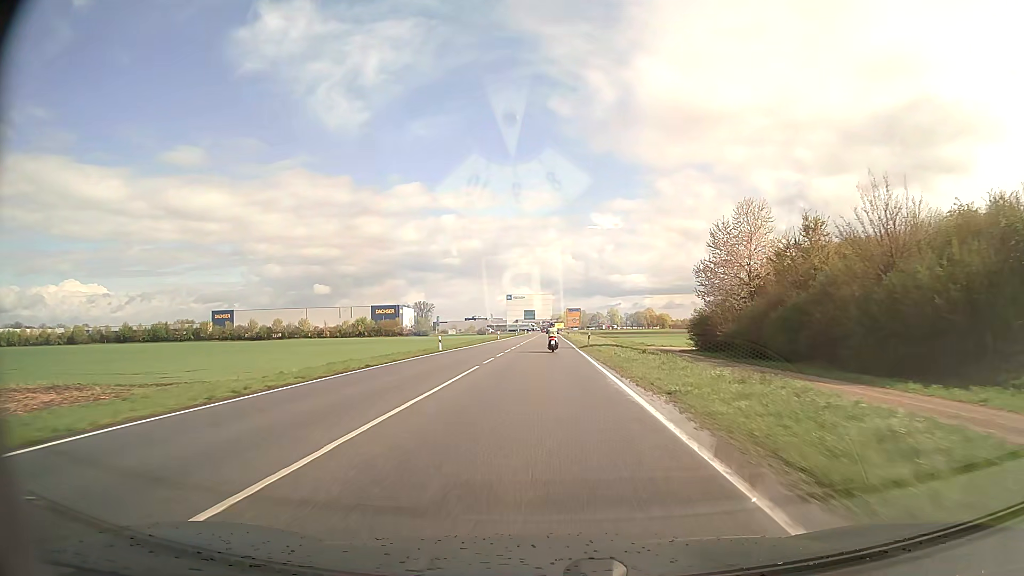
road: secondary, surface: asphalt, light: Day
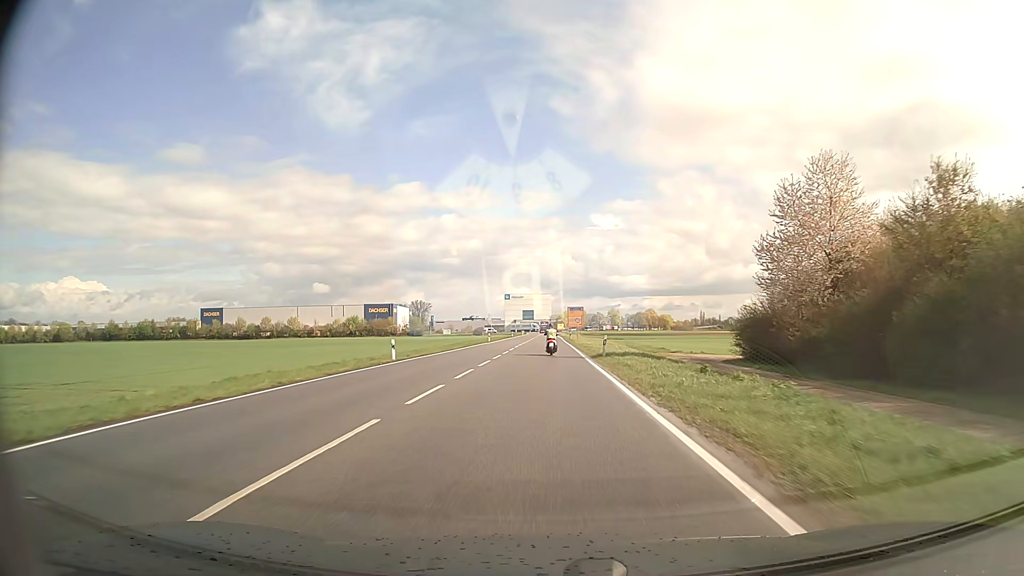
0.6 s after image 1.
(0.0, +13.3) m; 0°
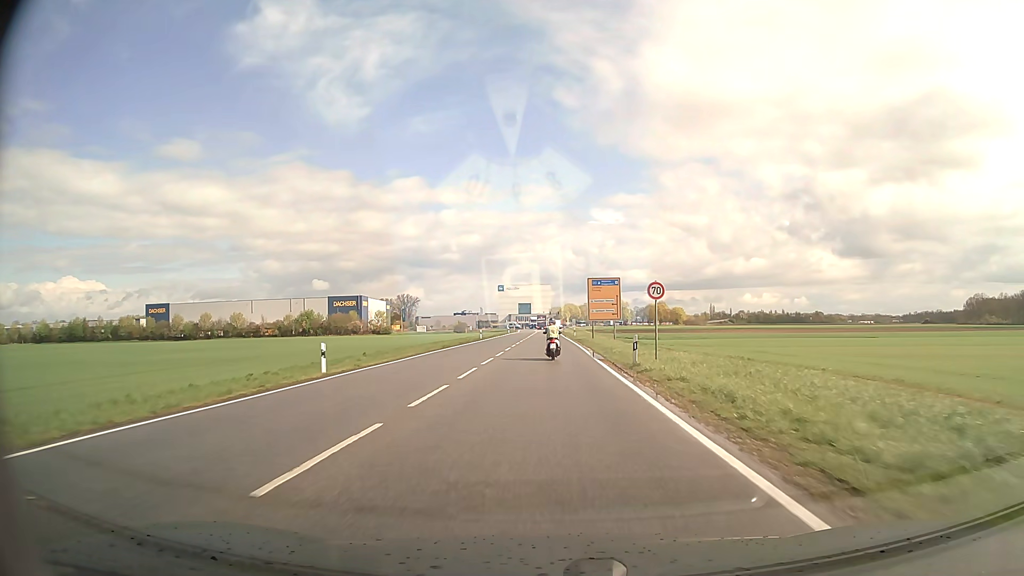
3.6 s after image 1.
(0.0, +60.2) m; 0°
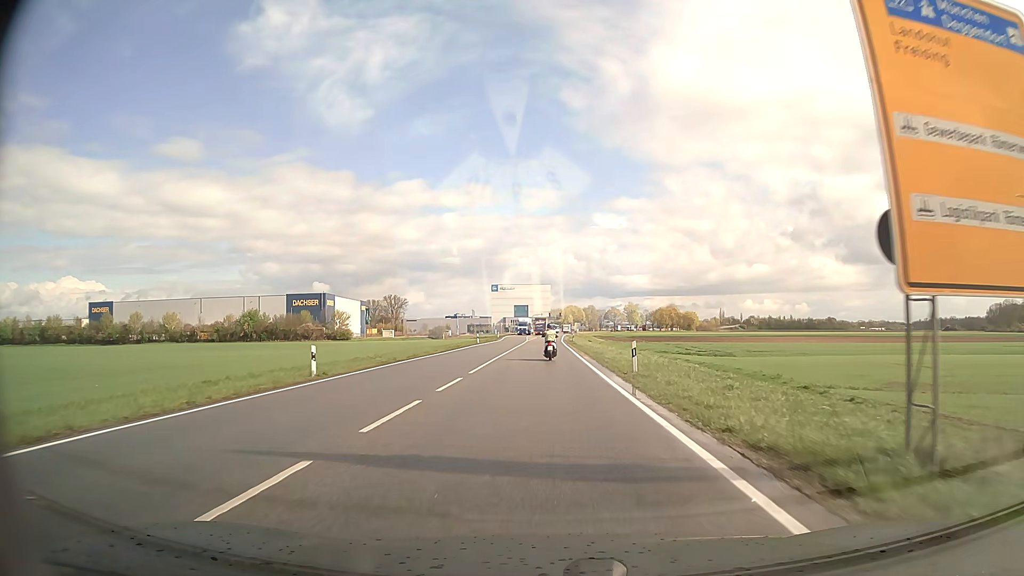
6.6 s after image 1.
(+0.1, +50.4) m; 0°
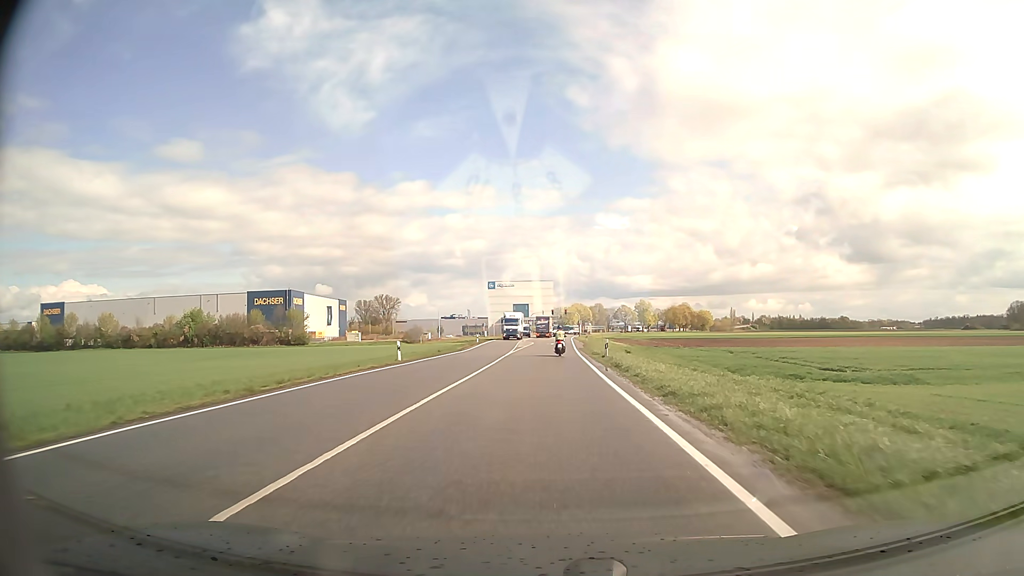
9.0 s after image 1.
(-0.2, +38.0) m; 0°
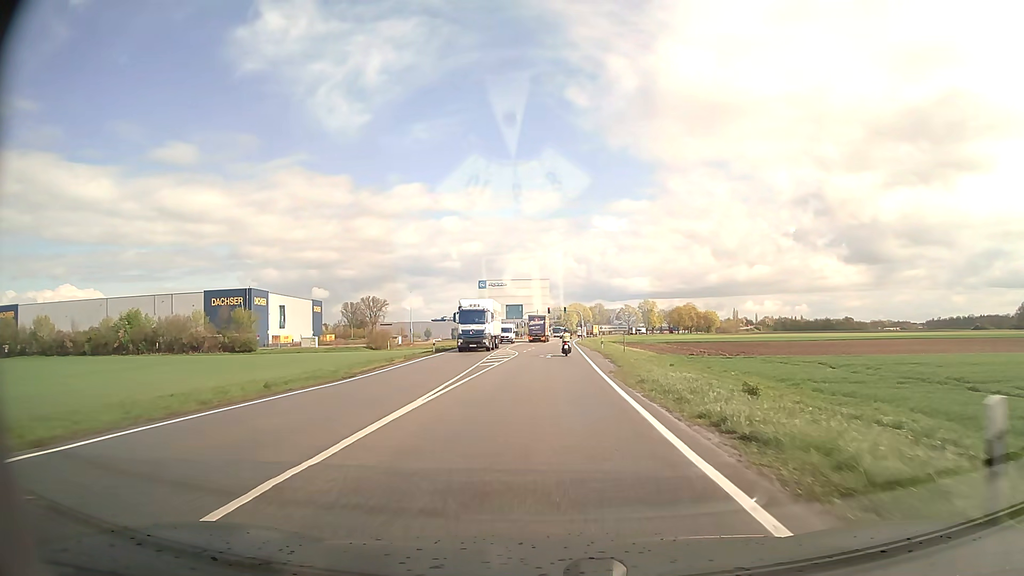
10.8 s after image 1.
(+0.1, +28.5) m; 0°
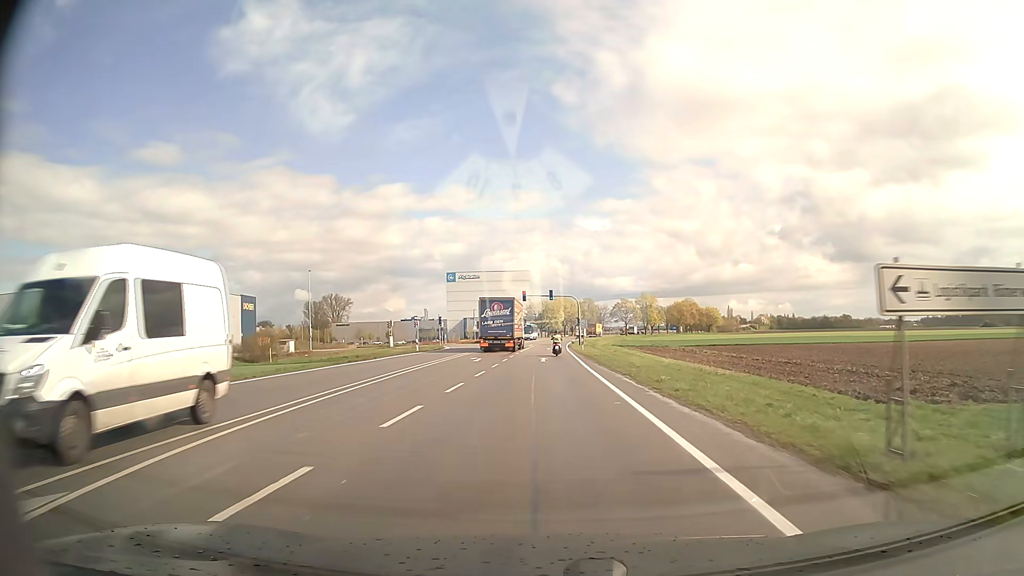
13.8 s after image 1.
(+0.7, +49.8) m; +2°
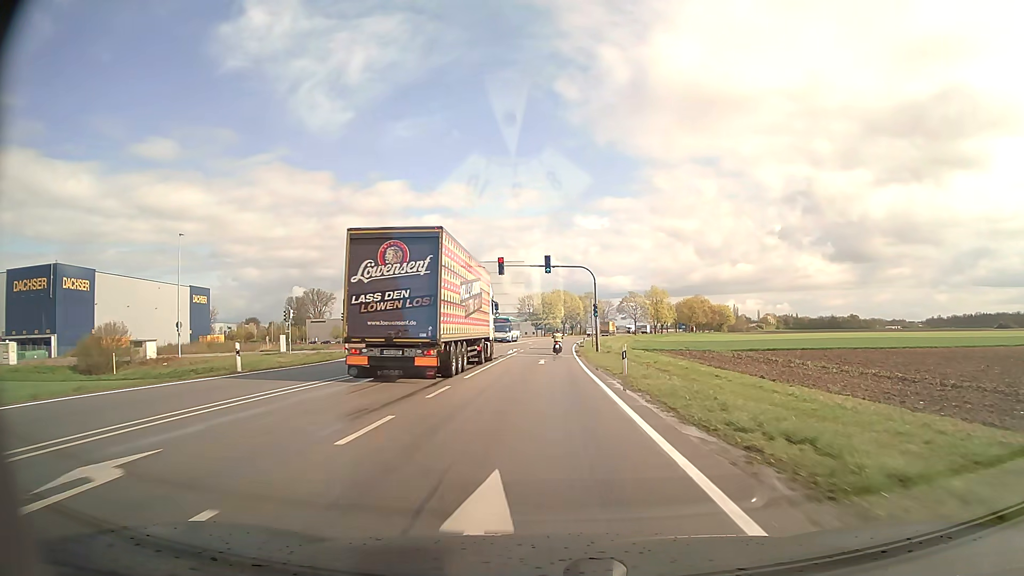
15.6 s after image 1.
(+0.1, +32.1) m; 0°
(0, +10) (0, +20) (0, +30) (0, +40) (0, +50) (0, +60) (+1, +70) (+1, +80) (+2, +90) (+3, +100) m
